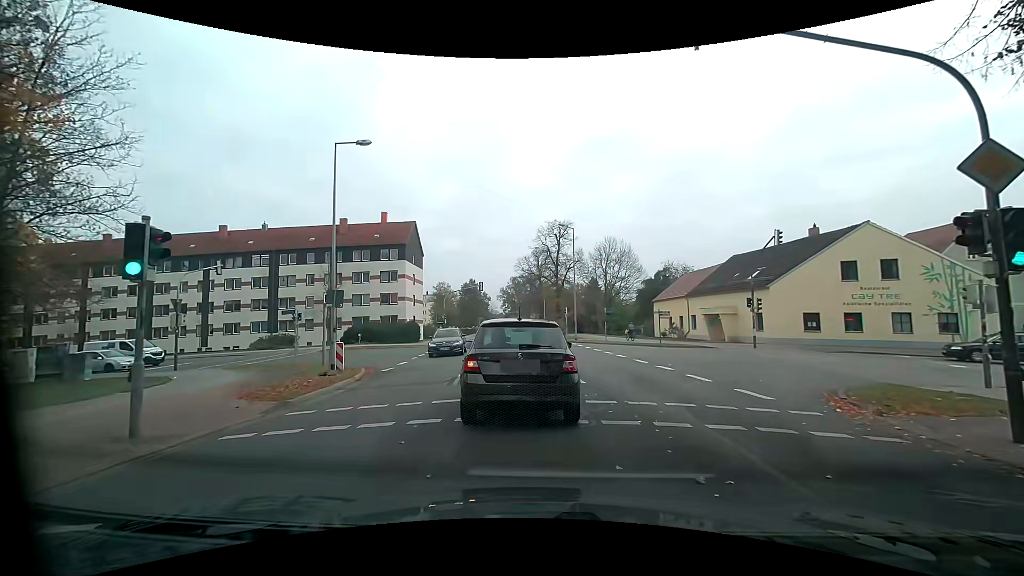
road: residential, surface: asphalt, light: Day
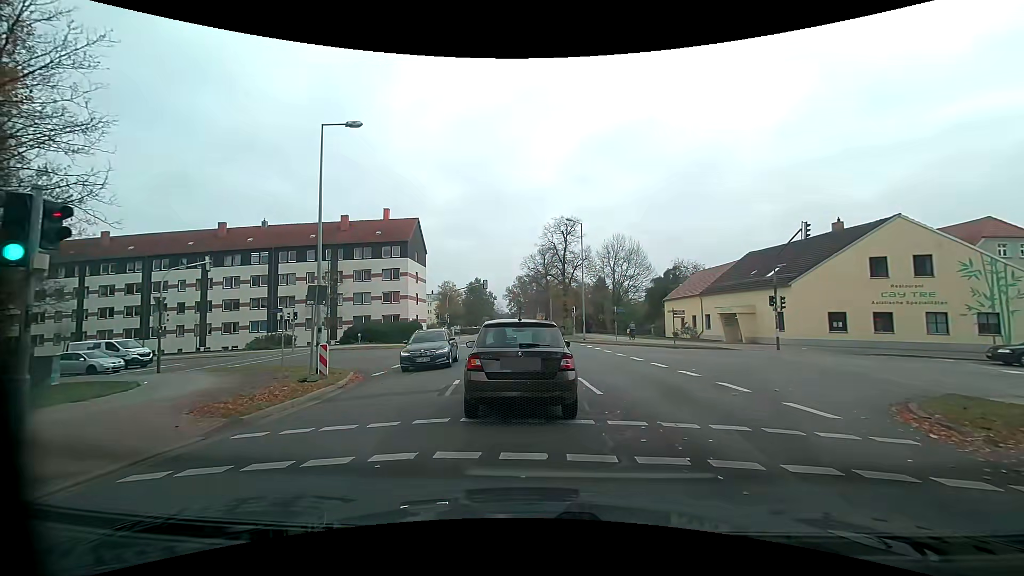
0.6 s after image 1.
(0.0, +2.0) m; +1°
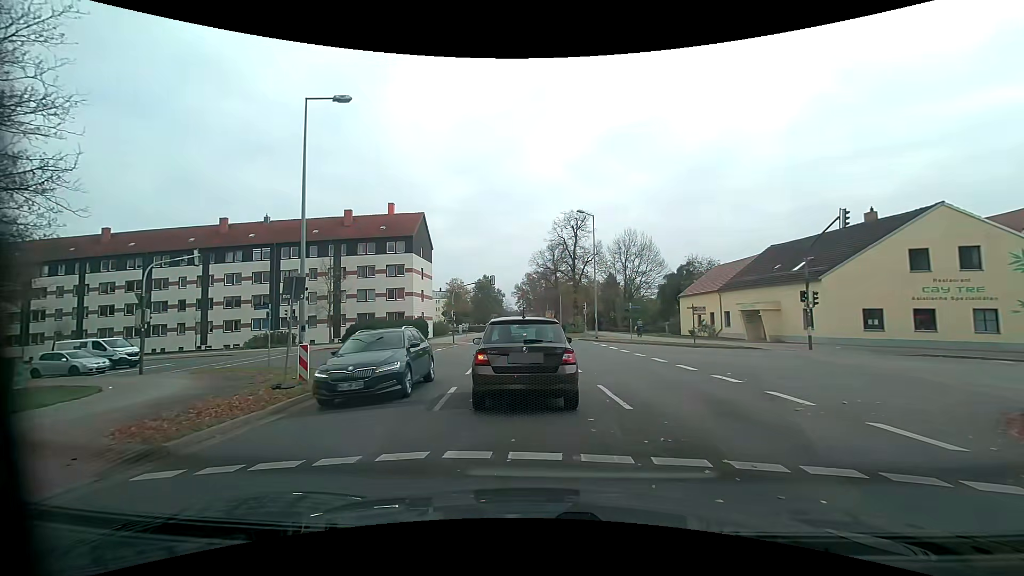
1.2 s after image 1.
(0.0, +2.2) m; -1°
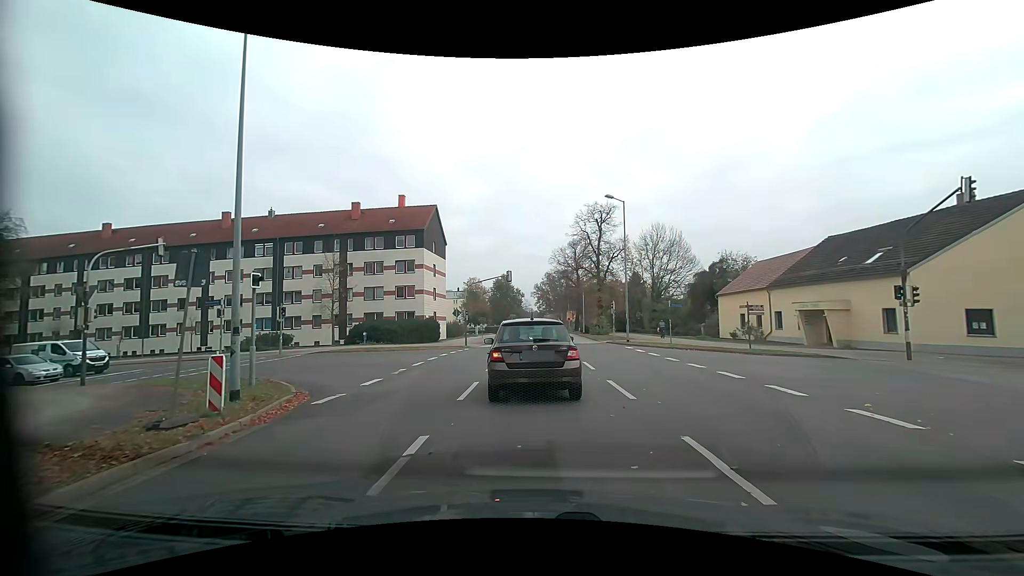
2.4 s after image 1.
(-0.2, +5.0) m; -3°
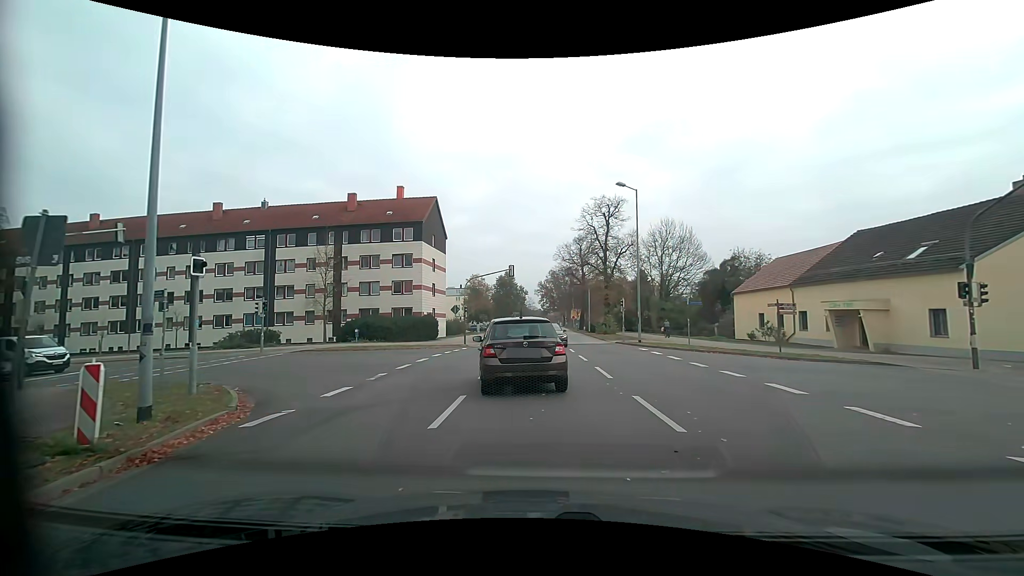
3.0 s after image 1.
(0.0, +2.9) m; 0°
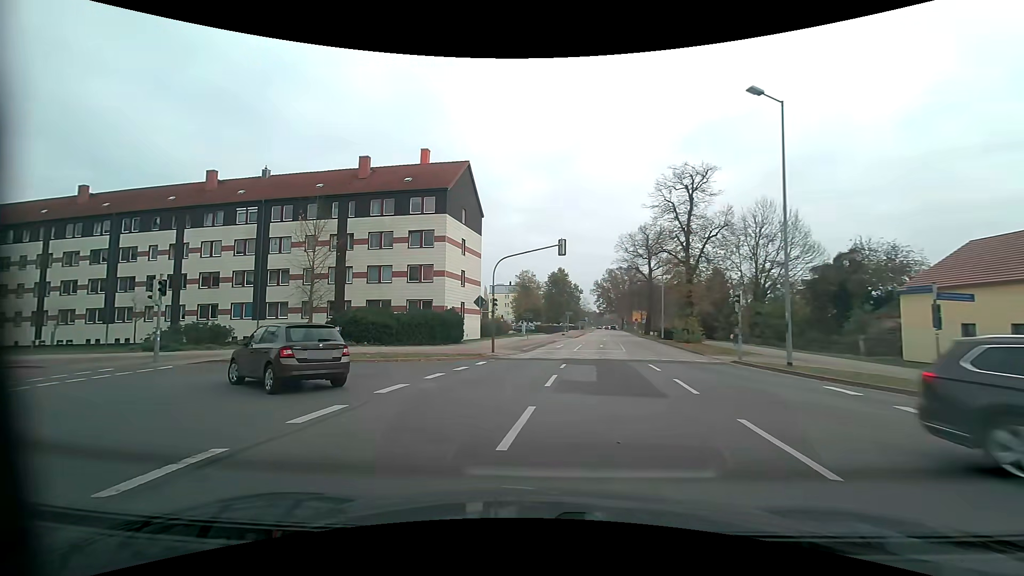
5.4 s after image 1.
(-0.2, +13.4) m; -7°
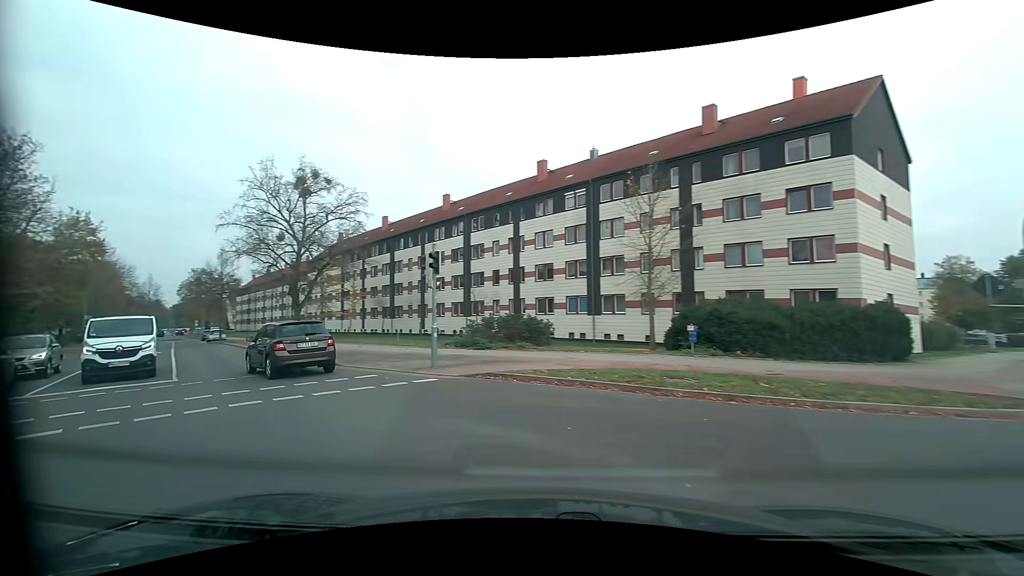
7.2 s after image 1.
(-3.0, +10.0) m; -38°
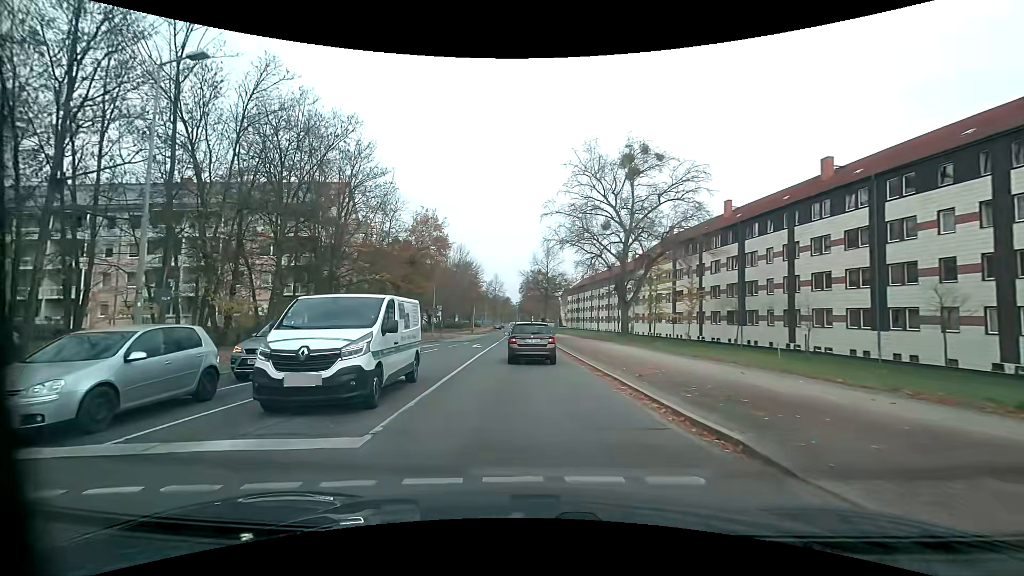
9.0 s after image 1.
(-4.1, +10.8) m; -35°
